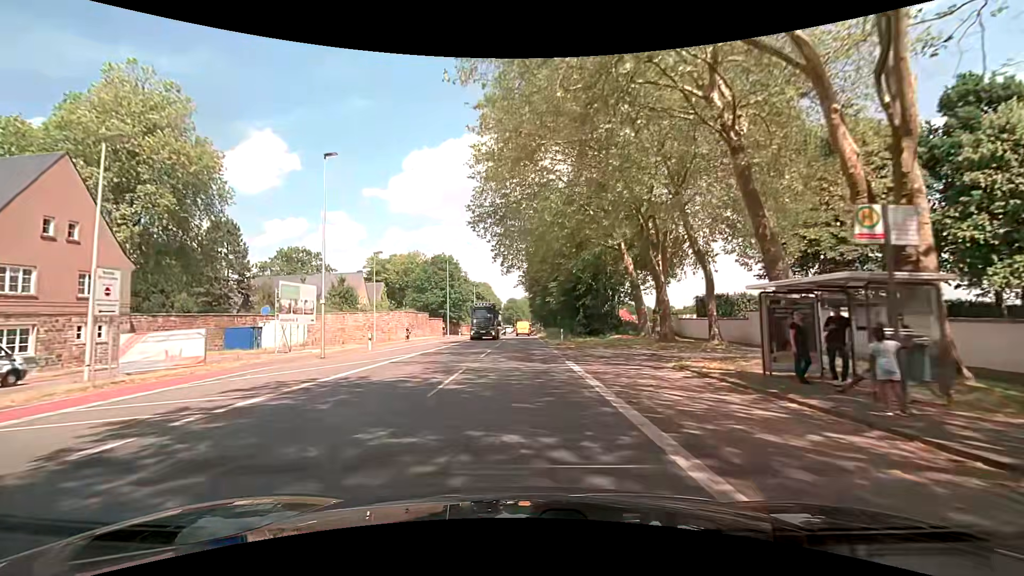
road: secondary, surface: asphalt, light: Day
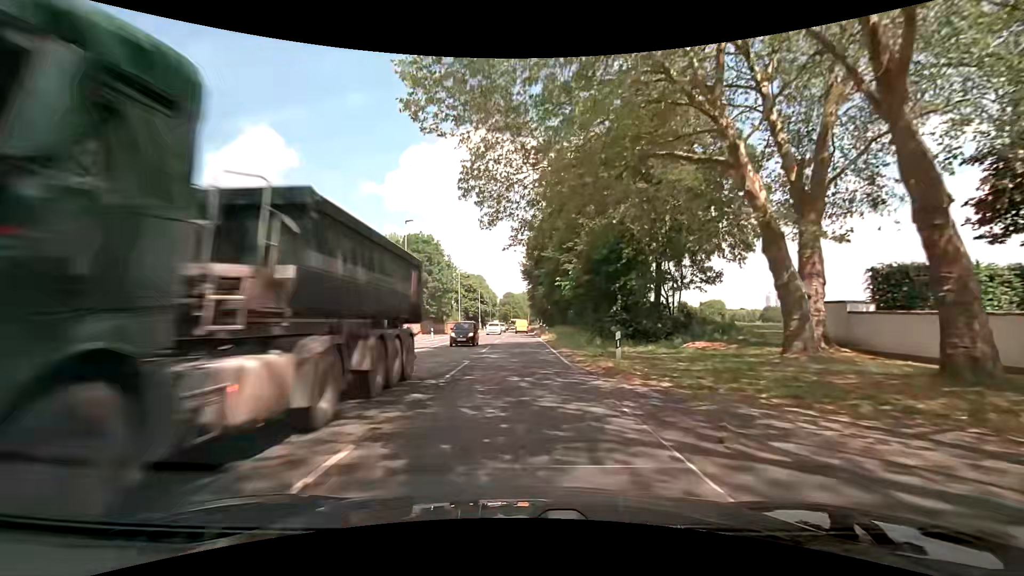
(-0.1, +21.8) m; +1°
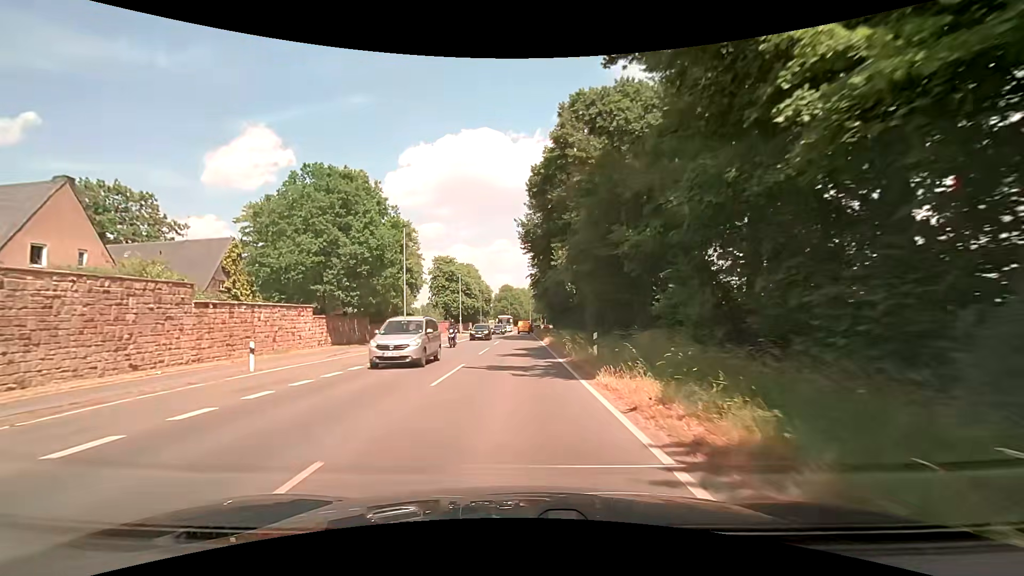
(-0.5, +36.8) m; -1°
(0, +10) (0, +20) (0, +30) (0, +40) (0, +50) (0, +60) (0, +70) (0, +80) (+1, +90) (+1, +100) m
